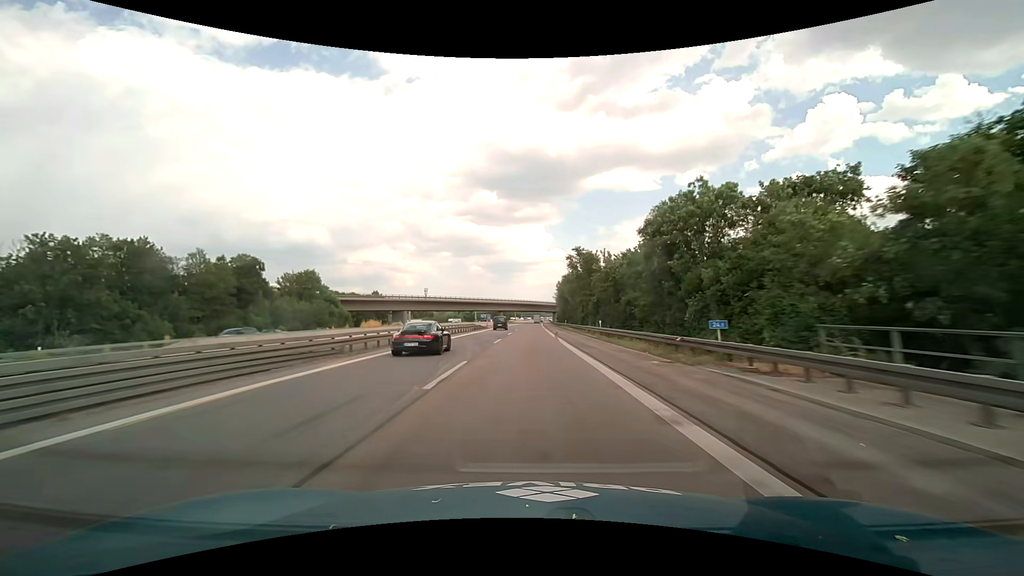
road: motorway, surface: asphalt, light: Day
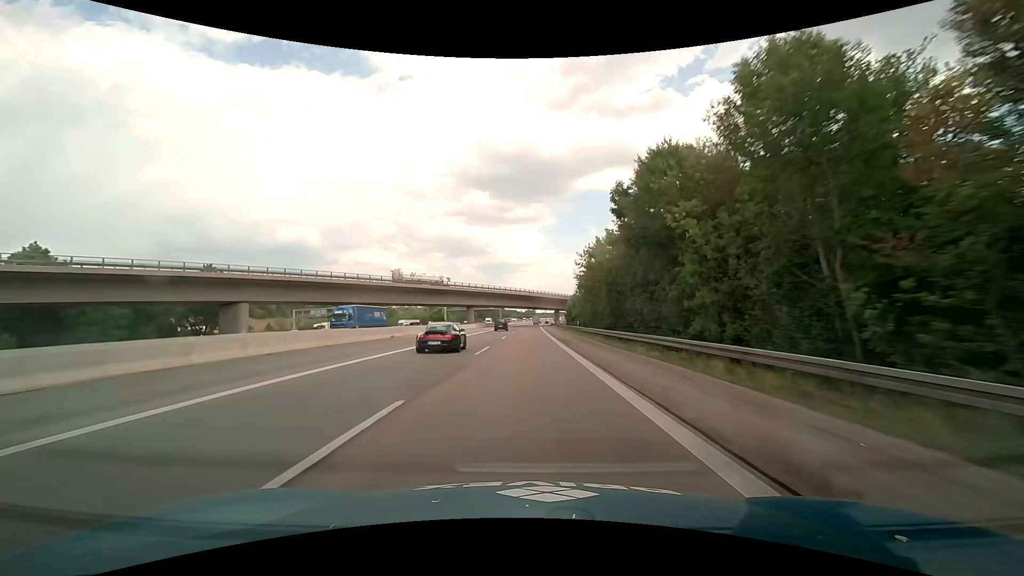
(+0.6, +79.2) m; +1°
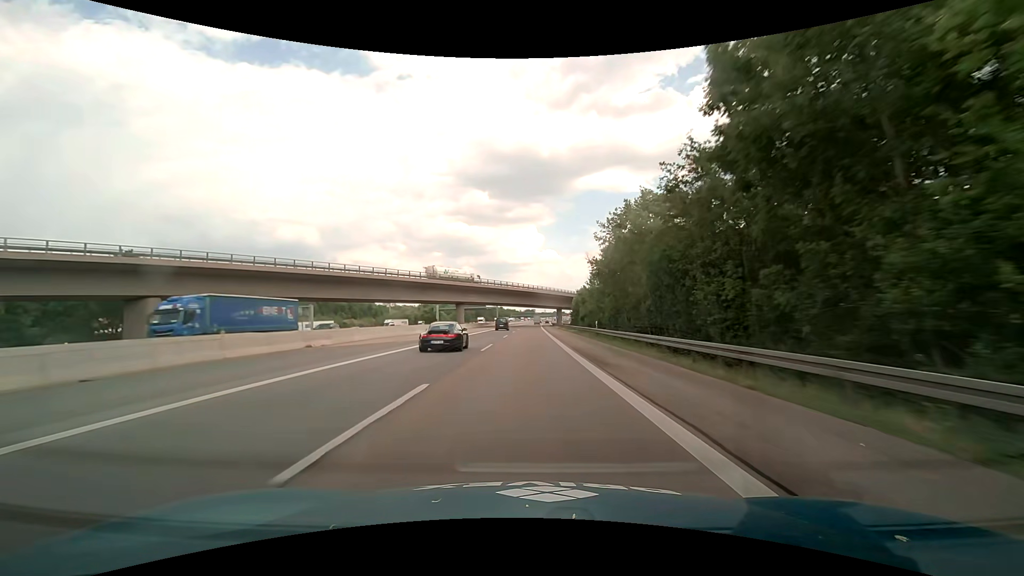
(0.0, +15.9) m; 0°
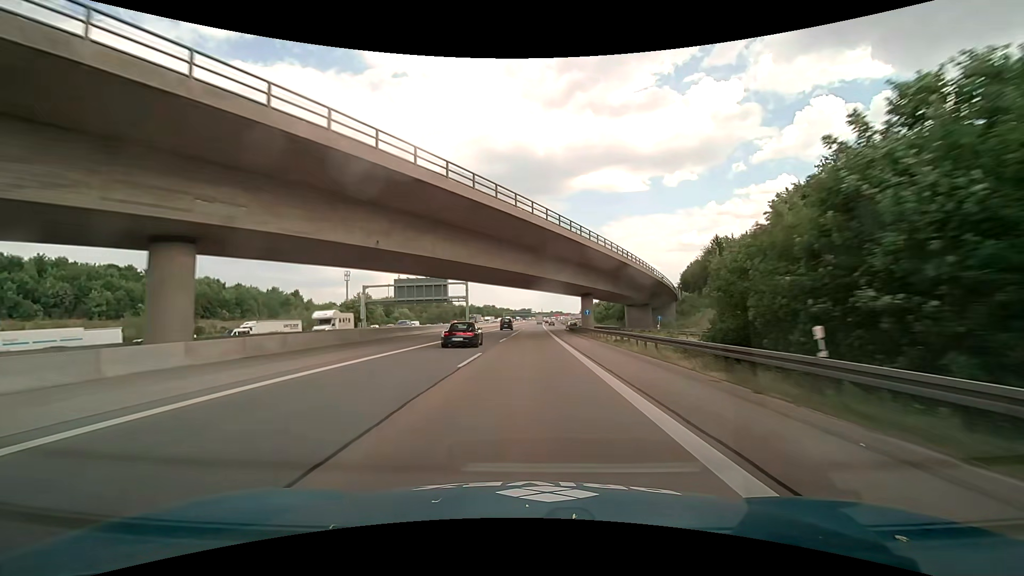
(+0.7, +79.3) m; +1°
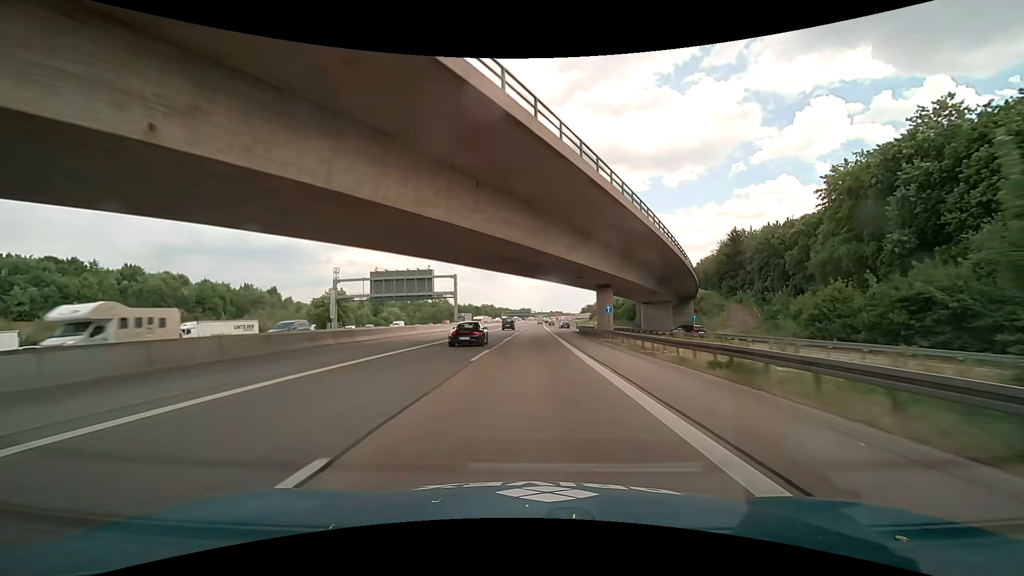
(0.0, +15.9) m; 0°
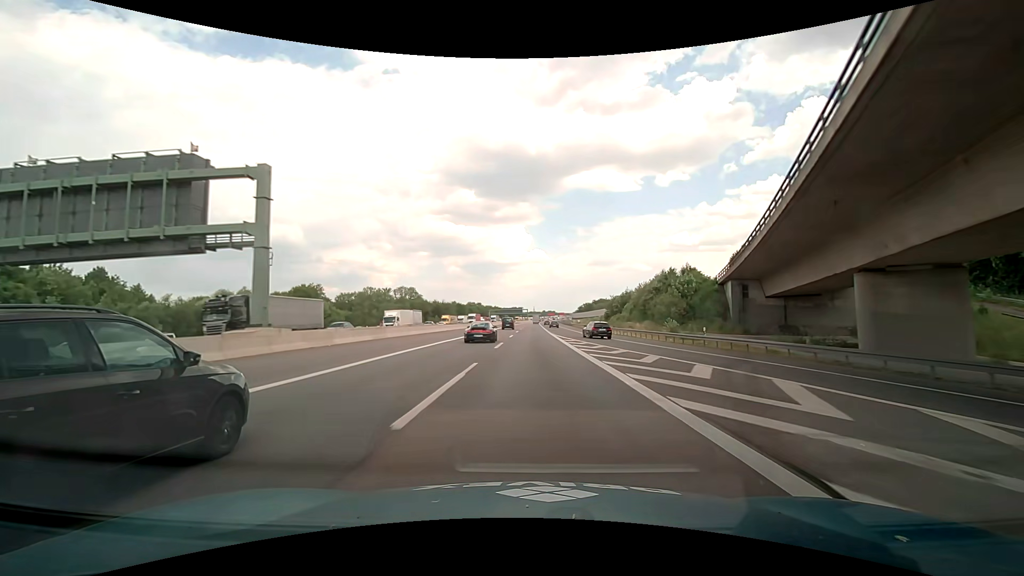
(+0.2, +63.4) m; 0°
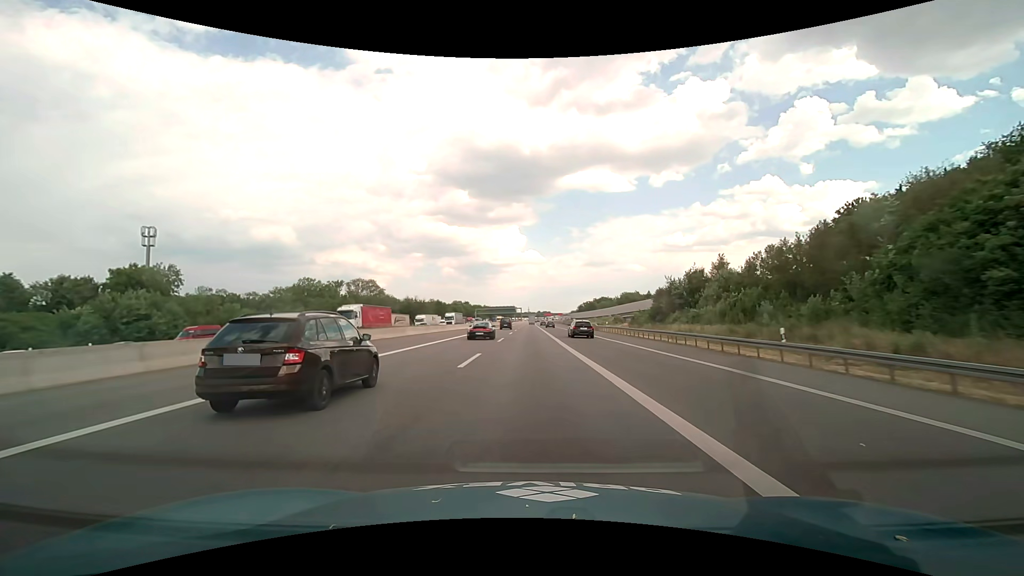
(+0.9, +63.4) m; +1°
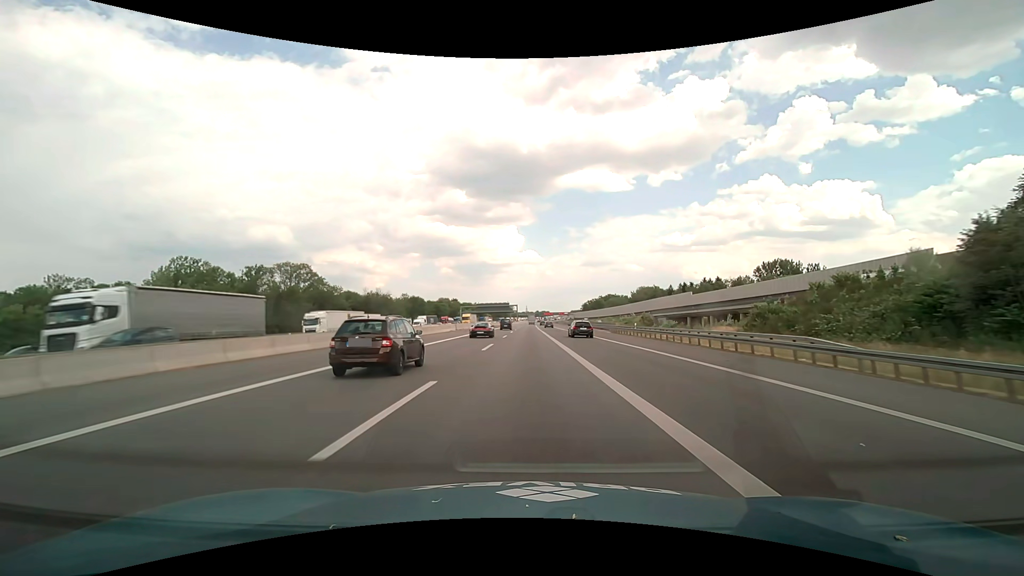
(+0.1, +63.3) m; 0°
(0, +10) (0, +20) (0, +30) (0, +40) (0, +50) (0, +60) (0, +70) (0, +80) (0, +90) (0, +100) m
